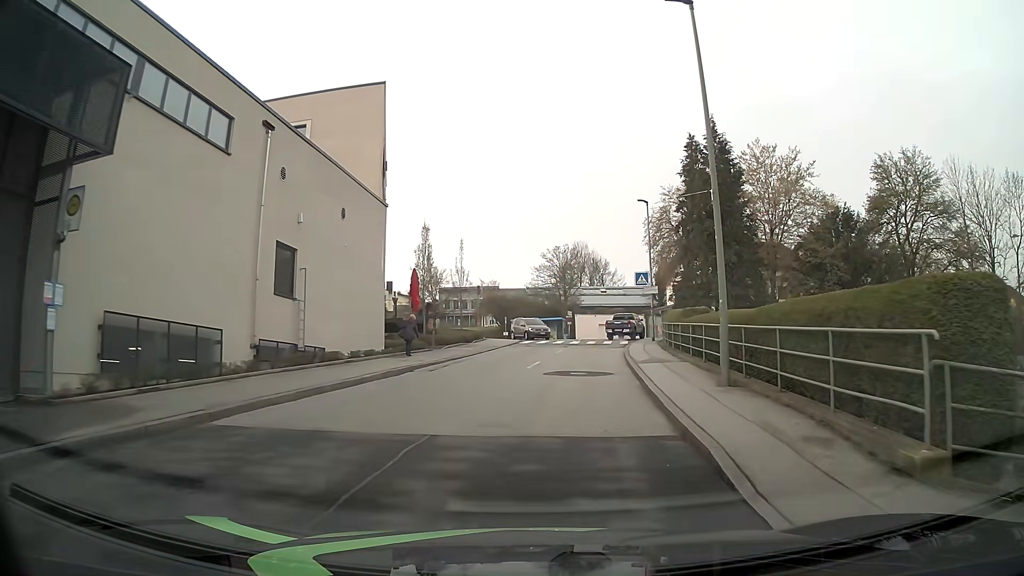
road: unclassified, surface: asphalt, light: Day
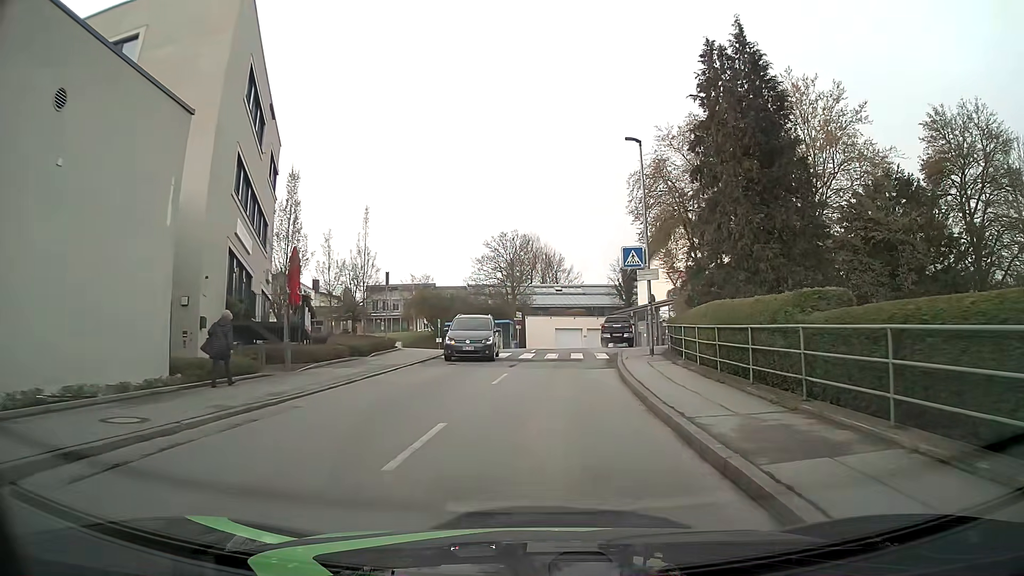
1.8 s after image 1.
(+0.6, +14.1) m; +4°
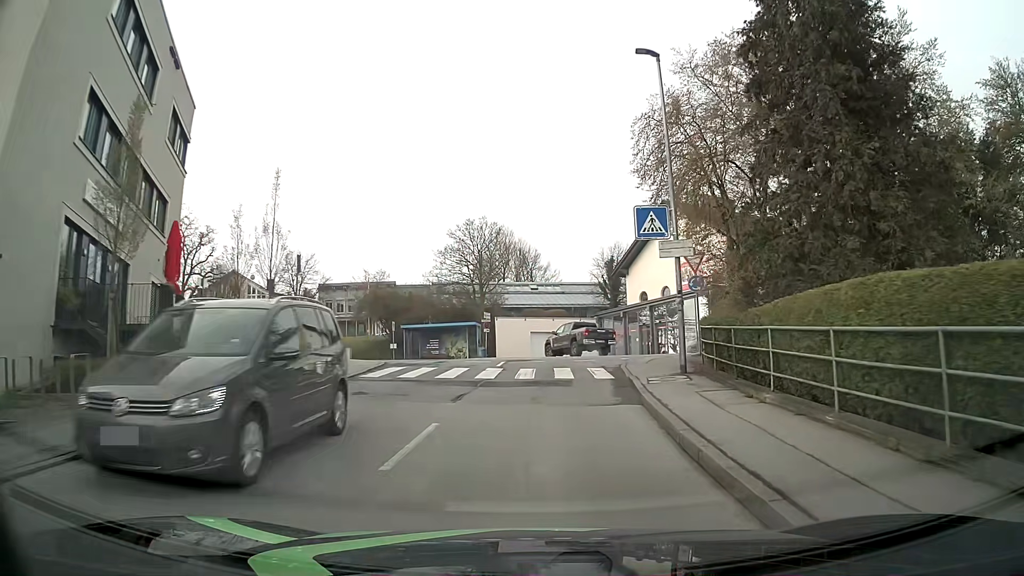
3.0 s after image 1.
(+0.2, +8.9) m; +2°
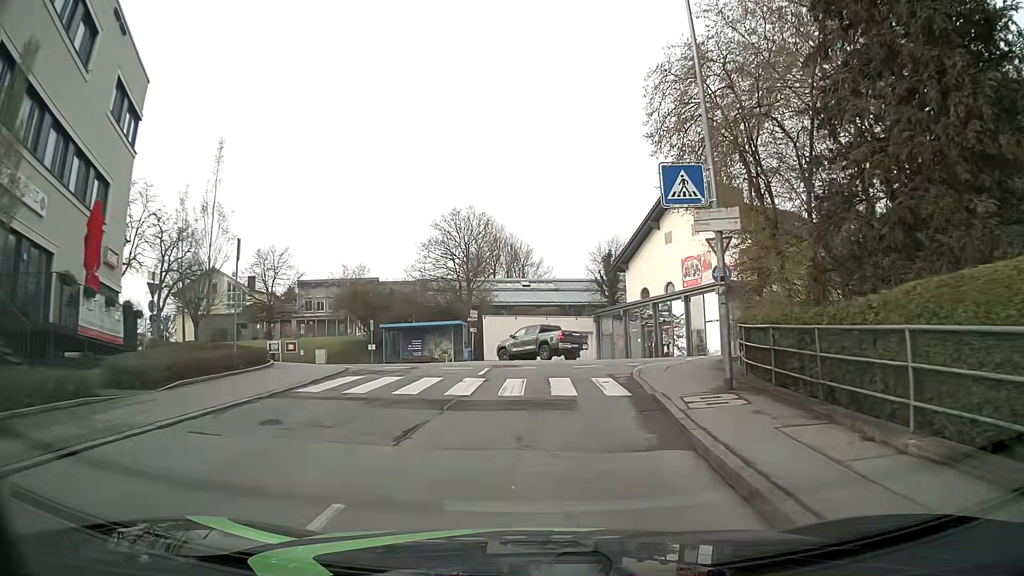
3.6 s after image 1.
(0.0, +4.3) m; +1°
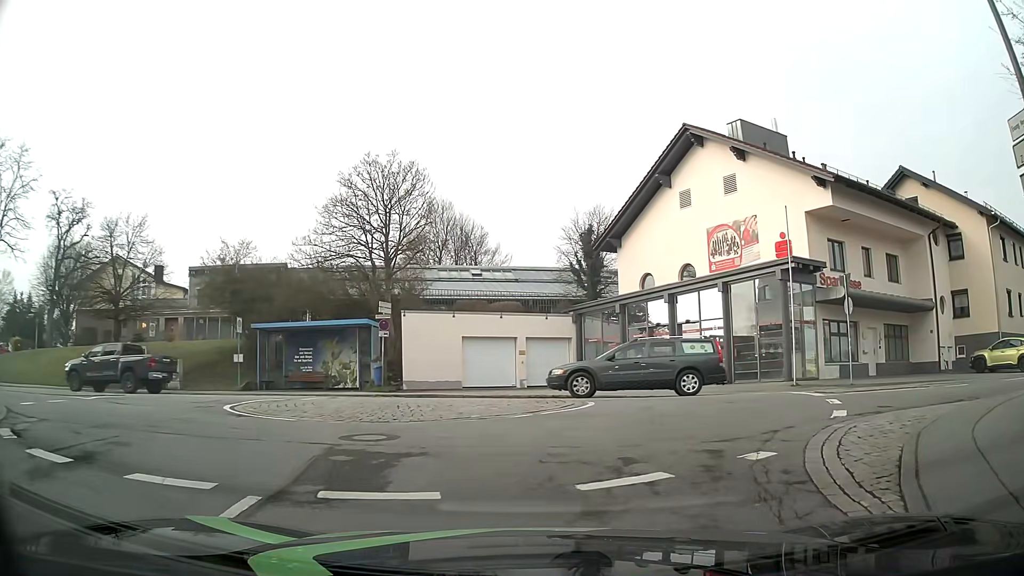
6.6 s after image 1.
(+0.2, +15.2) m; +3°
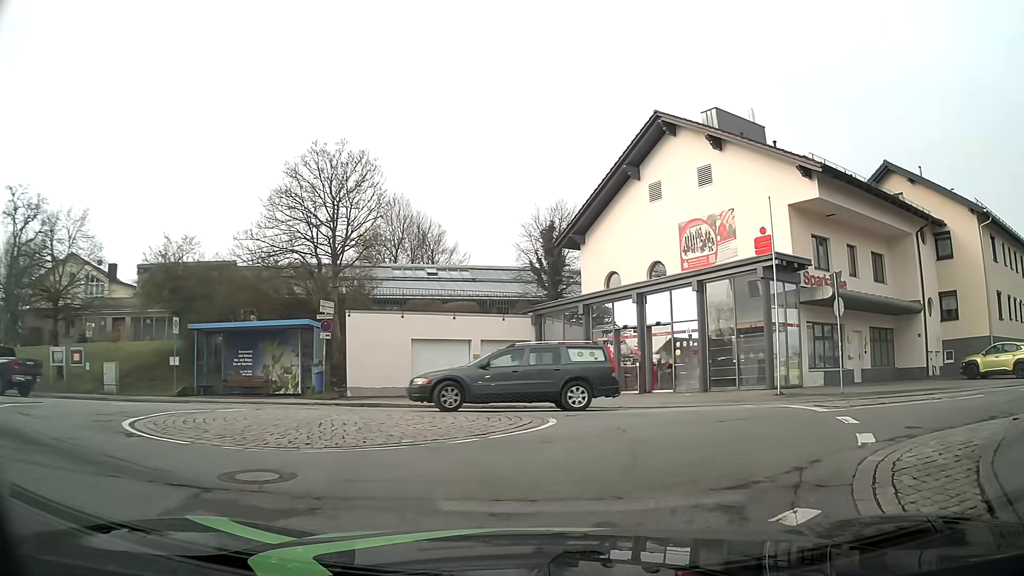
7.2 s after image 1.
(0.0, +2.3) m; +2°
